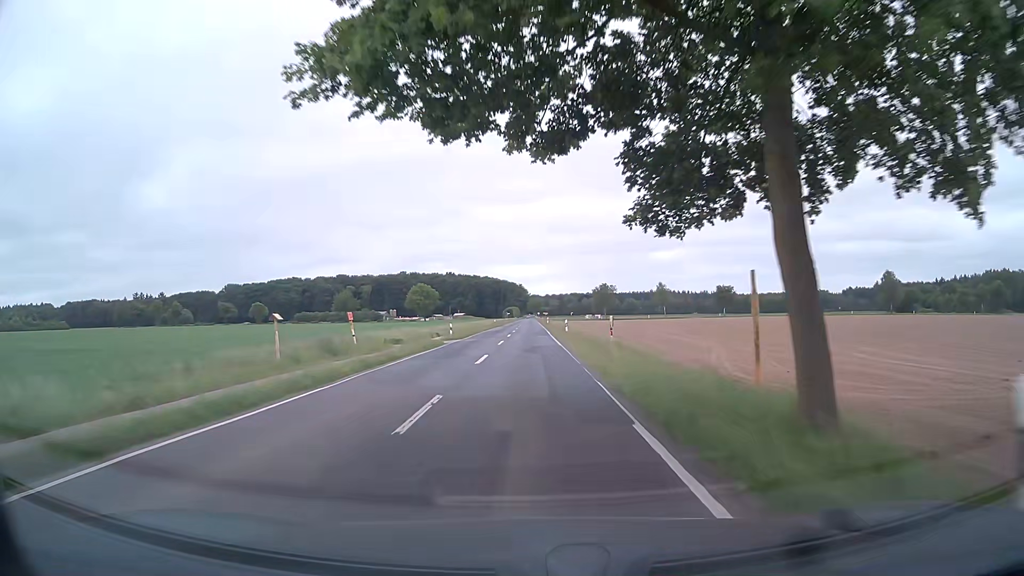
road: tertiary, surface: asphalt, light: Day
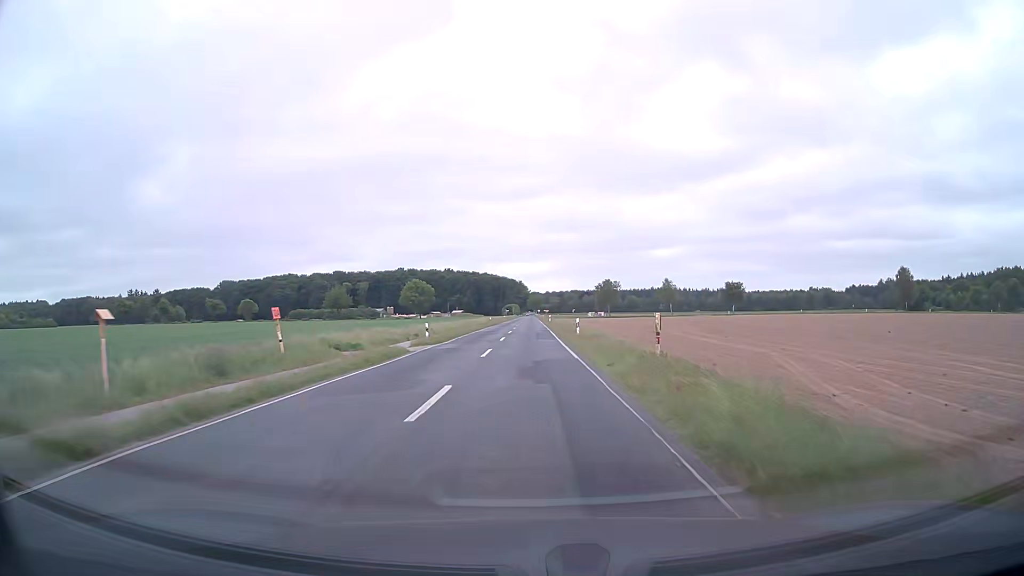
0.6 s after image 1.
(0.0, +10.8) m; 0°
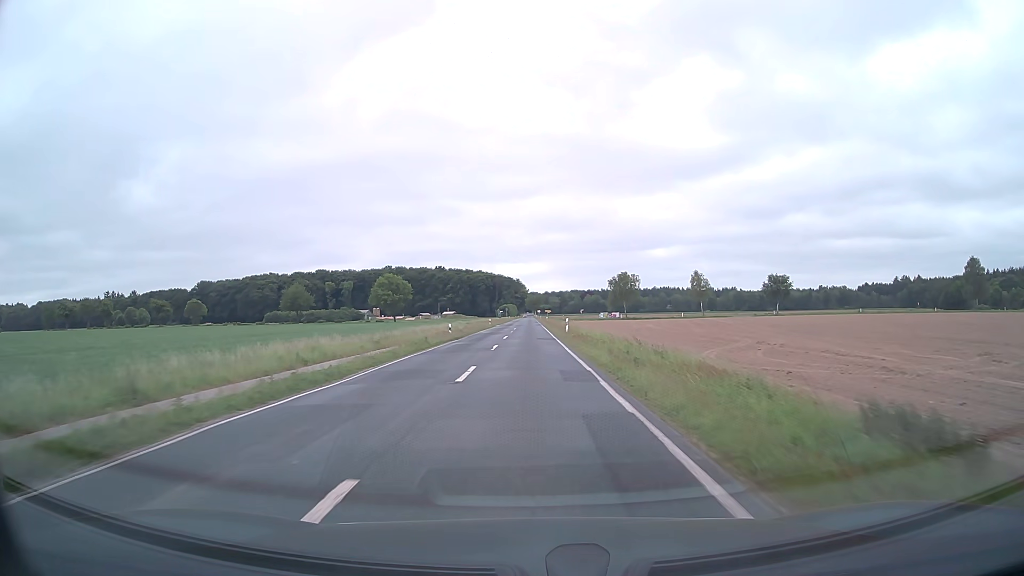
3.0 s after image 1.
(0.0, +43.0) m; 0°
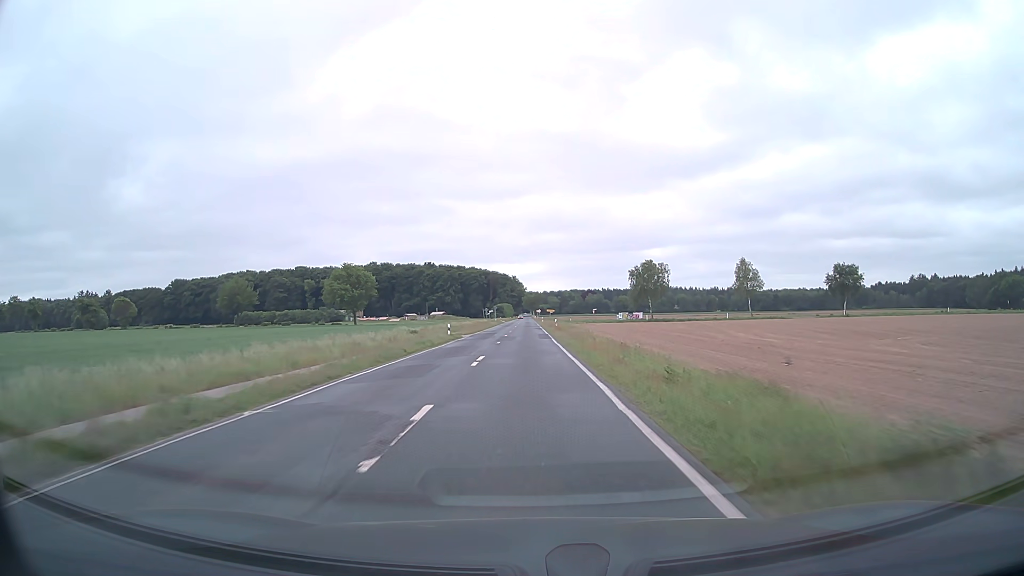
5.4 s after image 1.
(+0.1, +43.1) m; 0°
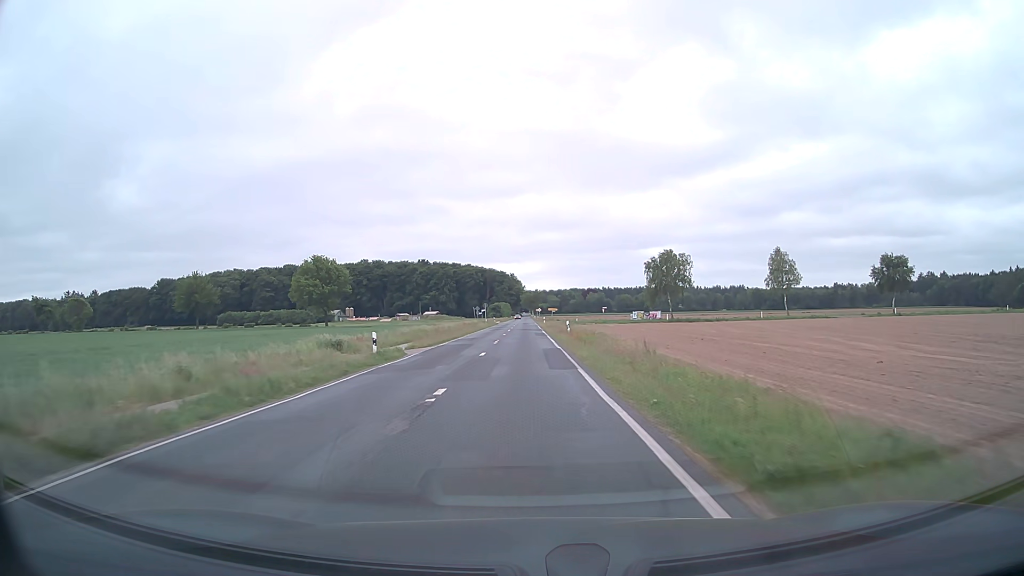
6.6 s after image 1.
(0.0, +21.6) m; 0°
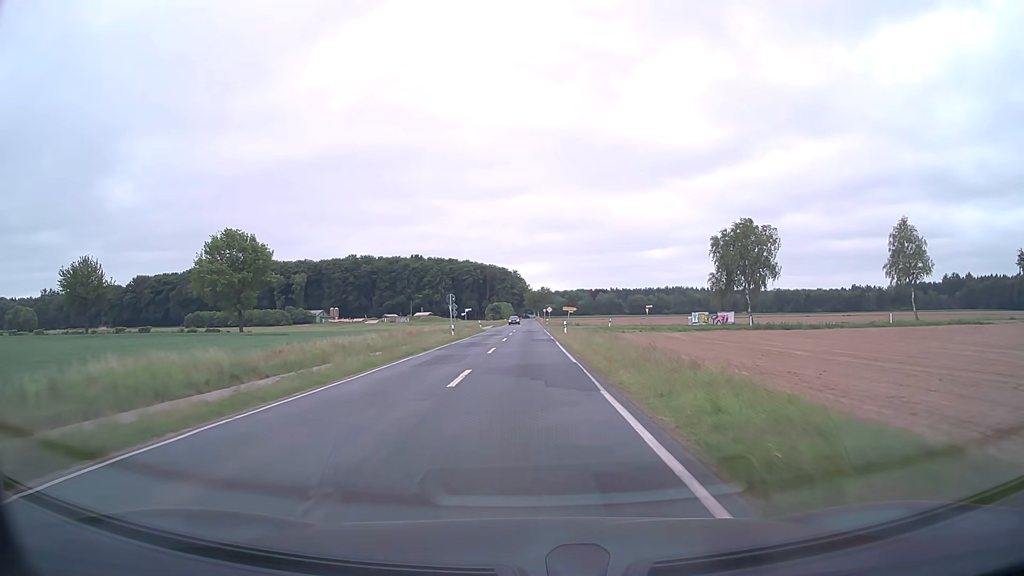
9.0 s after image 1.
(-0.3, +43.2) m; -1°
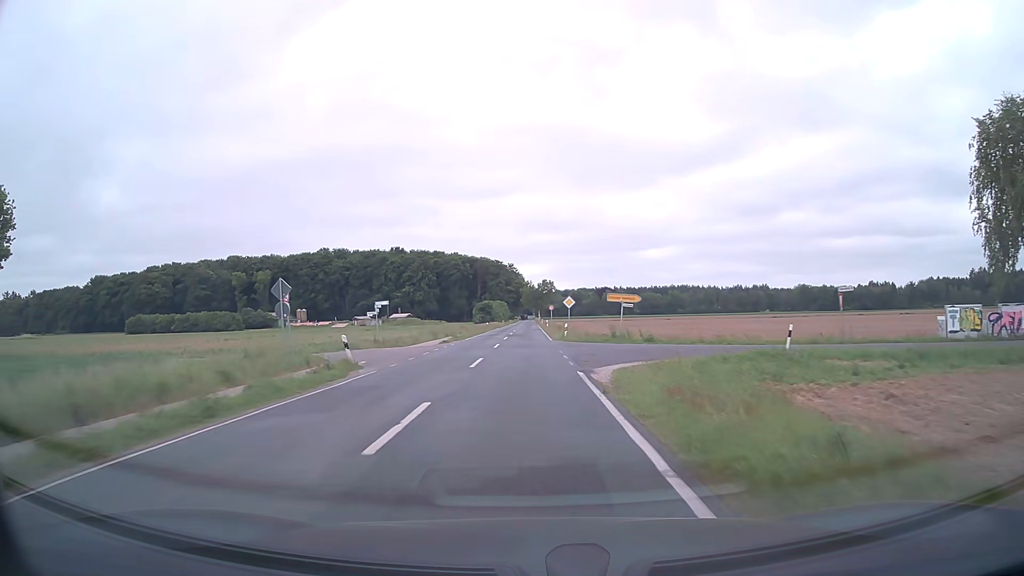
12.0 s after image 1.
(+0.2, +54.0) m; 0°
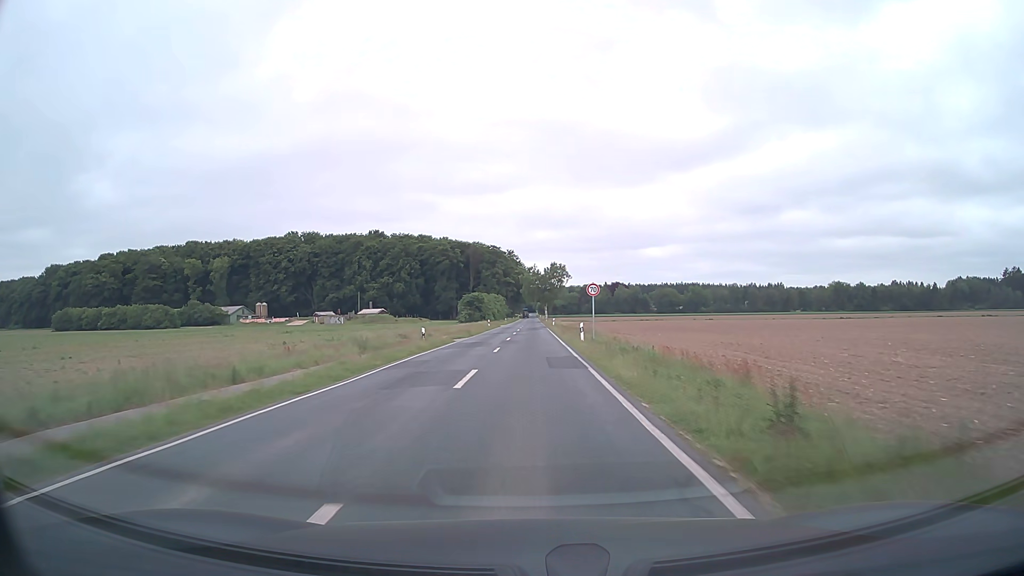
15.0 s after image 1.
(-0.2, +54.0) m; 0°
(0, +10) (0, +20) (0, +30) (0, +40) (0, +50) (+1, +60) (+1, +70) (+1, +80) (+1, +90) (+1, +100) m
